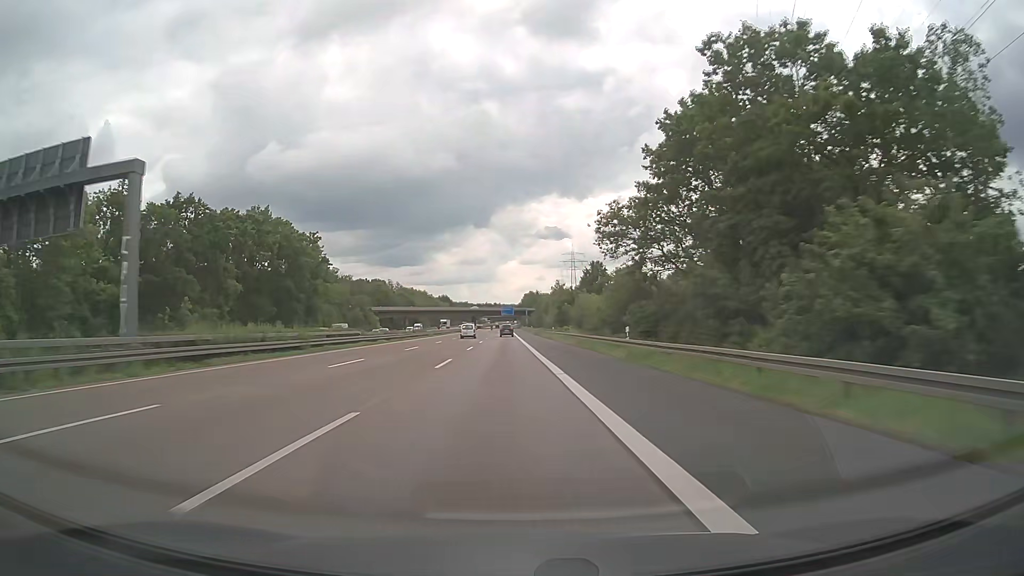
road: motorway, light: Day
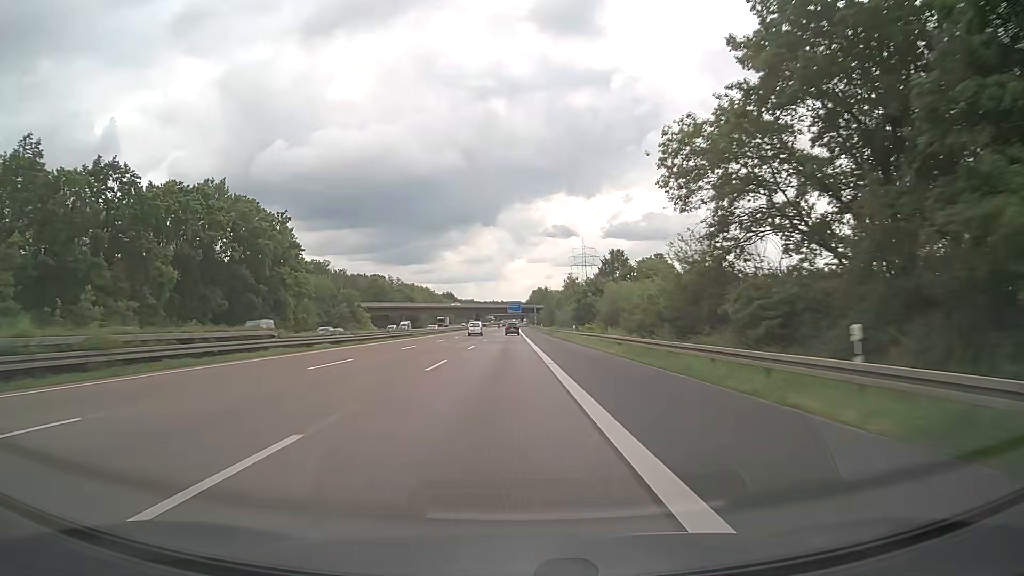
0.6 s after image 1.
(-0.1, +20.6) m; -1°
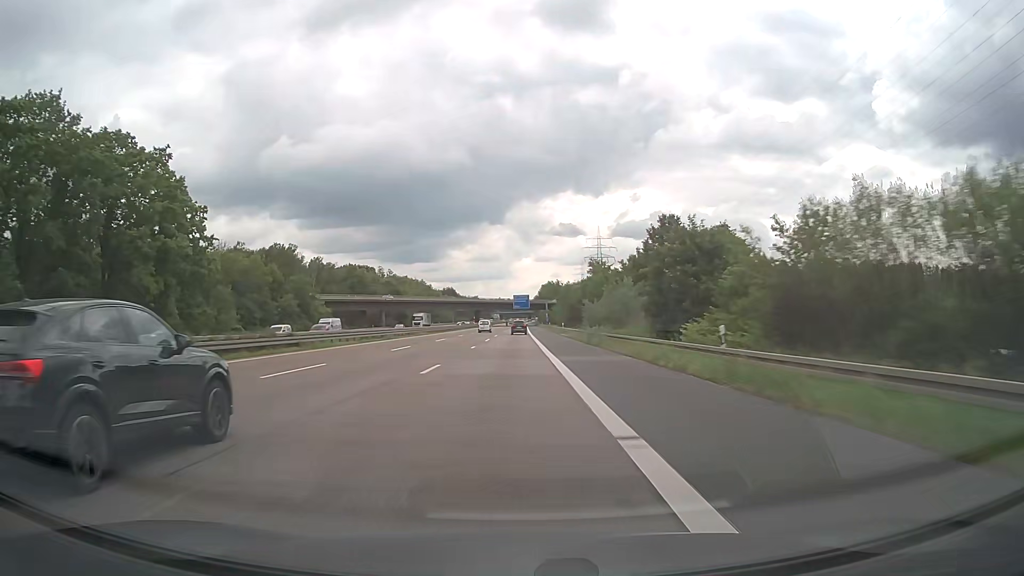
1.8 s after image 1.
(-0.3, +40.5) m; -1°
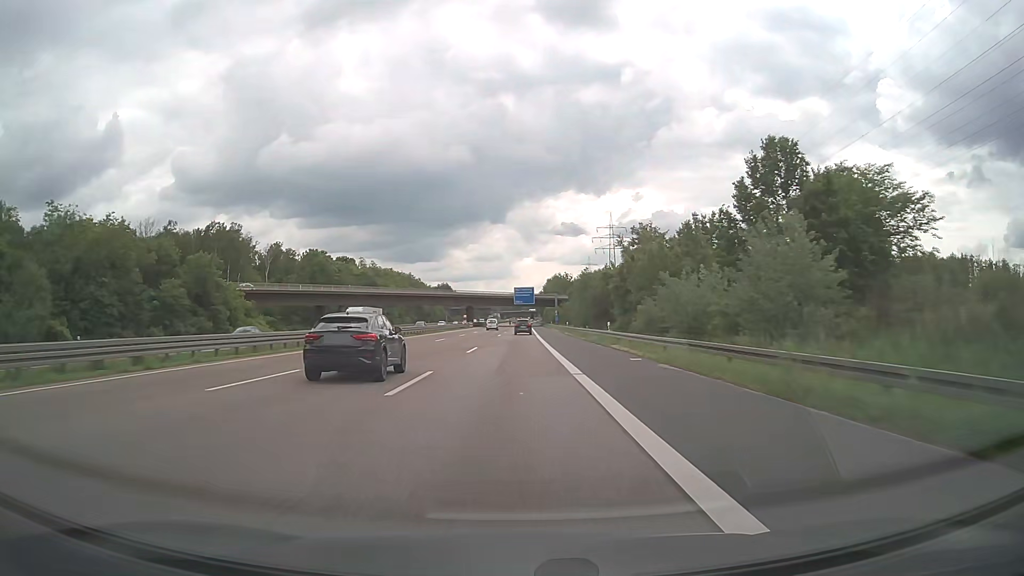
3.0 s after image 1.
(-0.1, +39.4) m; 0°
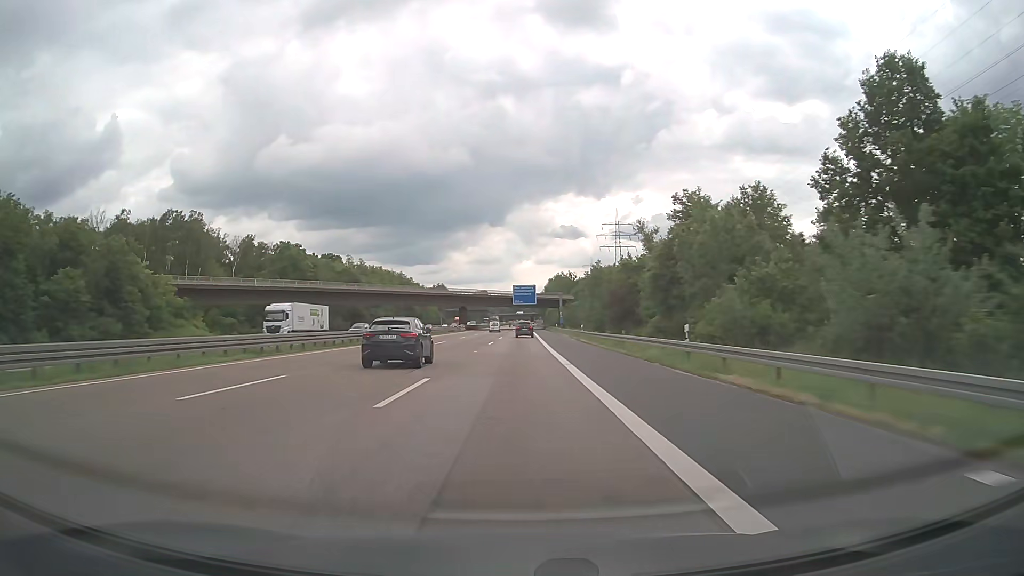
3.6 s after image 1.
(0.0, +19.3) m; 0°
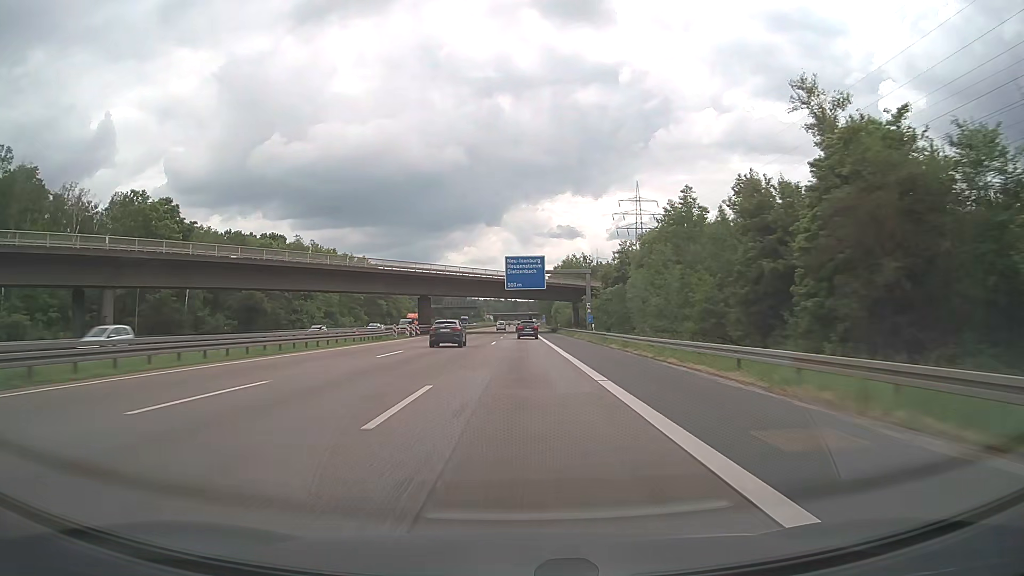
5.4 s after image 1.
(+0.2, +56.3) m; 0°
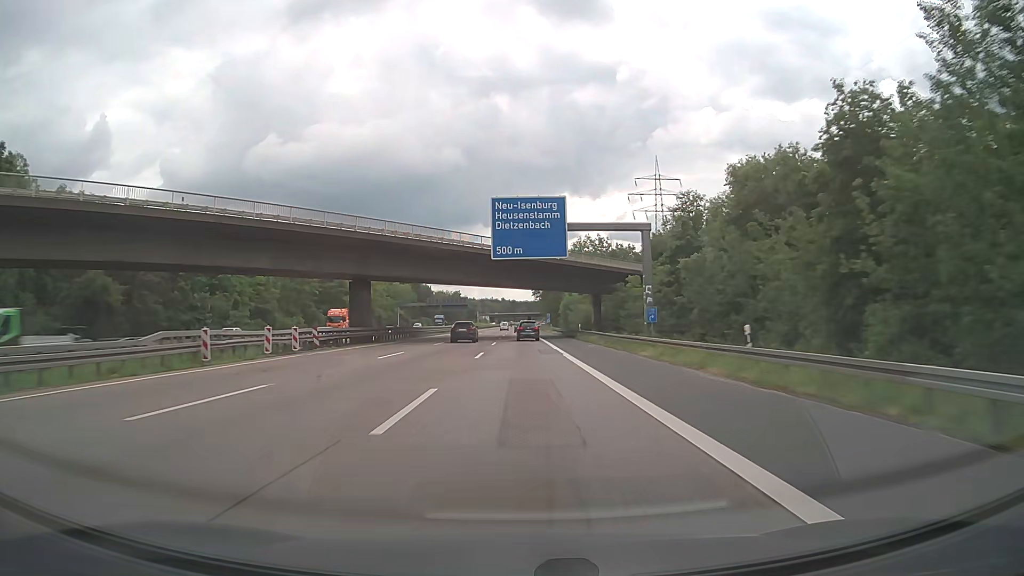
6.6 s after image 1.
(+0.2, +36.2) m; 0°
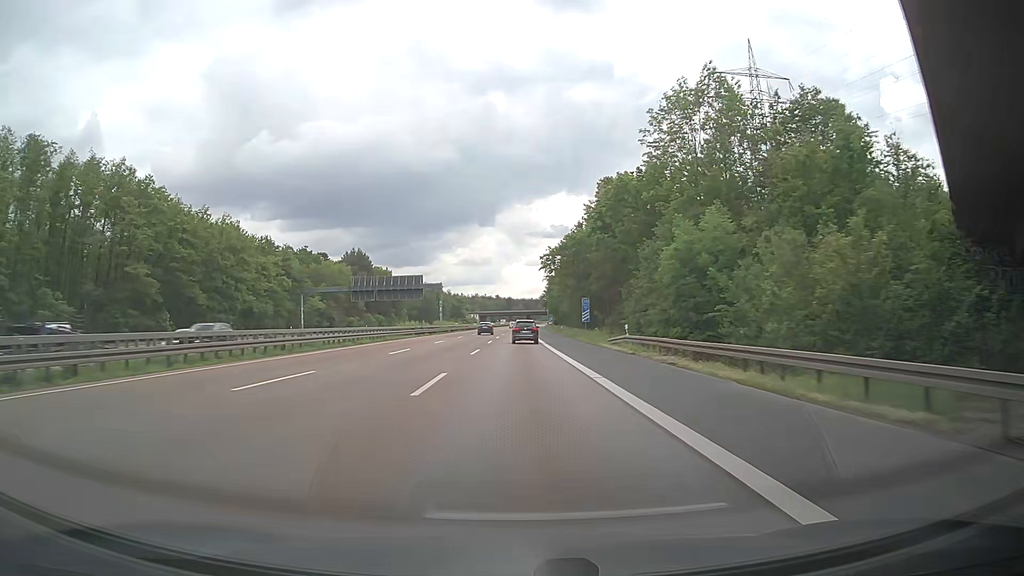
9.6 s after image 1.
(0.0, +85.8) m; -1°
(0, +10) (0, +20) (0, +30) (+1, +40) (+1, +50) (+1, +60) (+1, +70) (+1, +80) (+2, +90) (+2, +100) m
